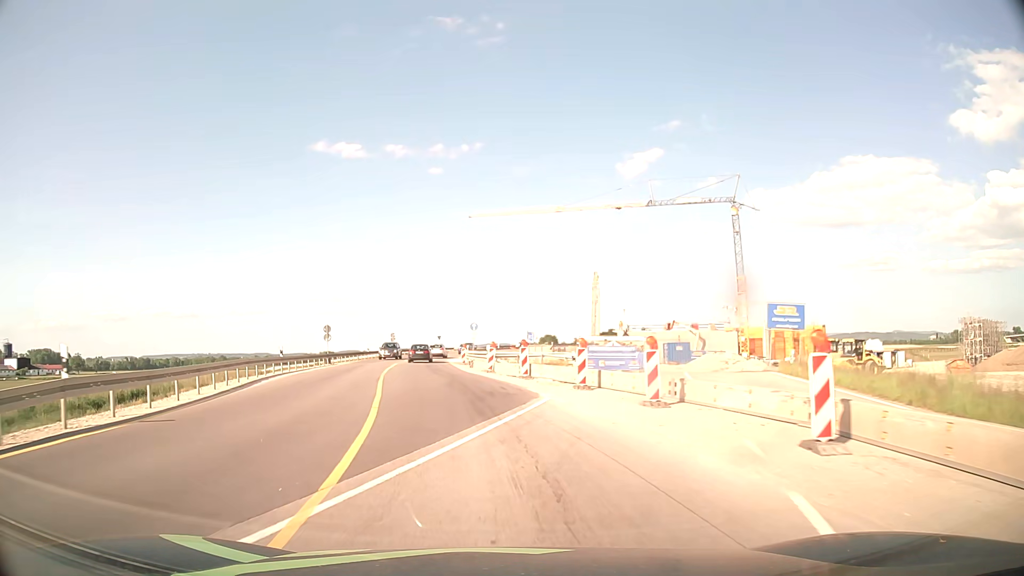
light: Day
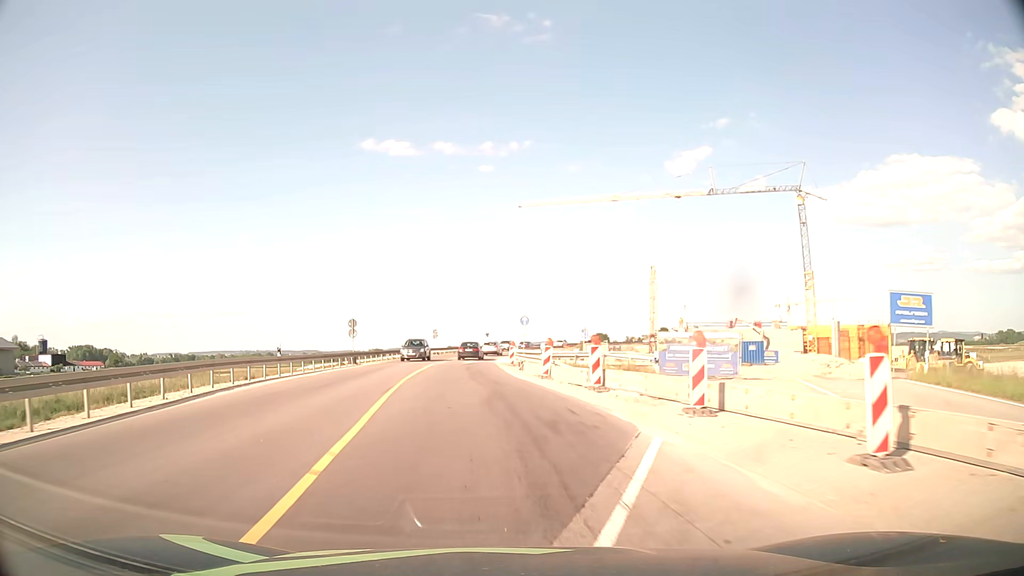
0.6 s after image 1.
(-0.3, +7.5) m; -5°
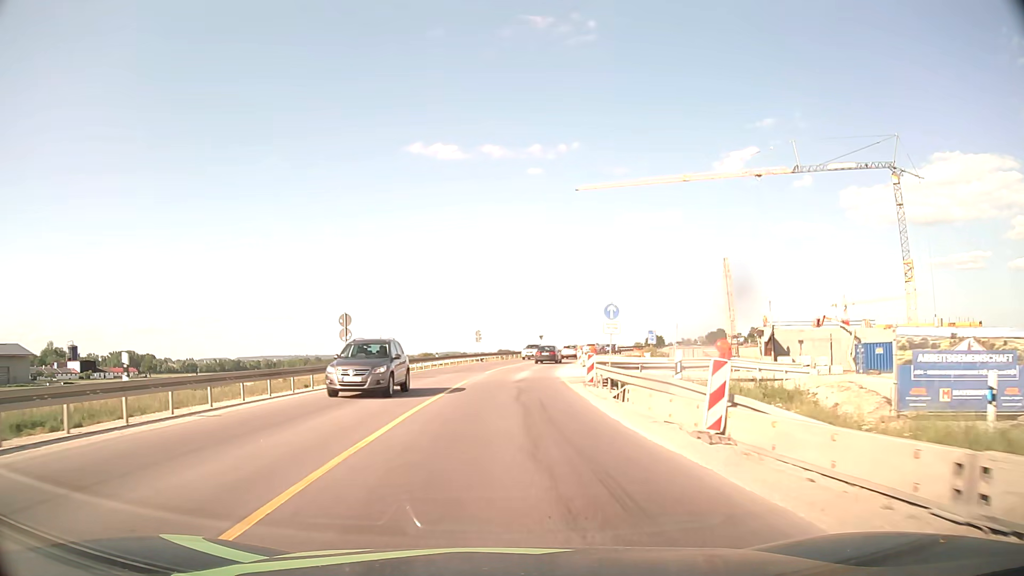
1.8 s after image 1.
(-0.8, +15.0) m; -5°
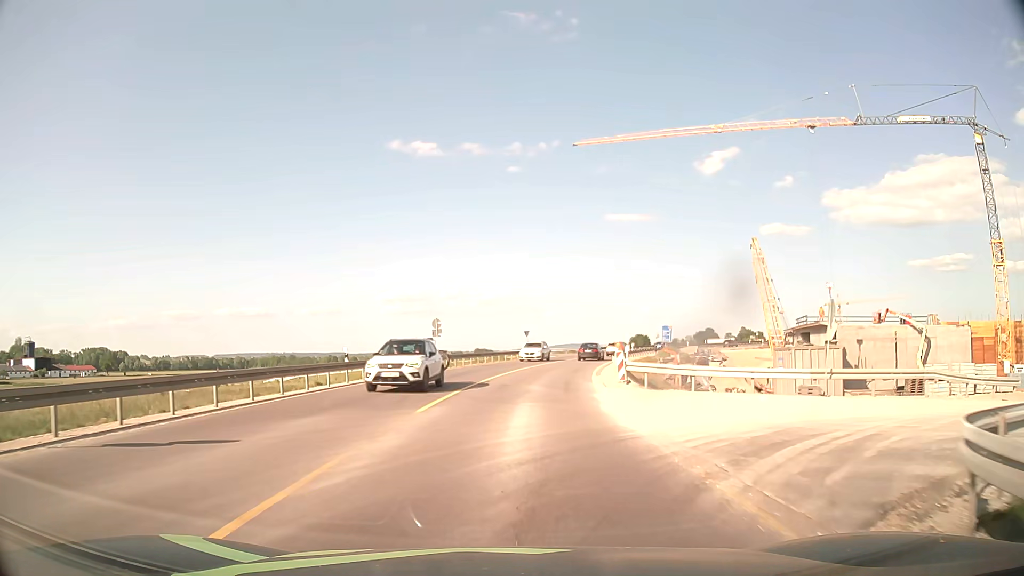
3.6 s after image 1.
(+0.1, +22.7) m; +2°
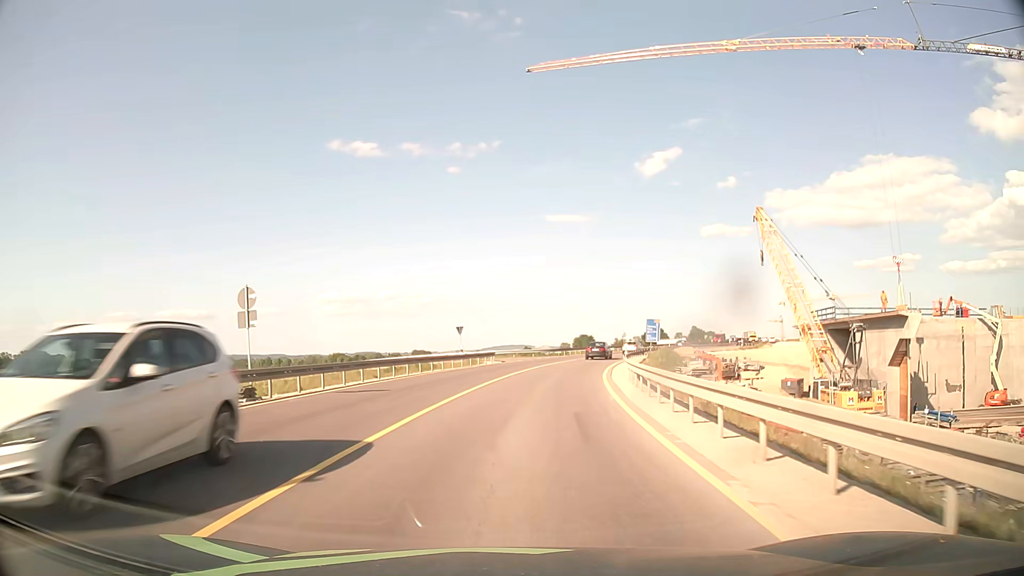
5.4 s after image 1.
(+1.0, +22.7) m; +5°
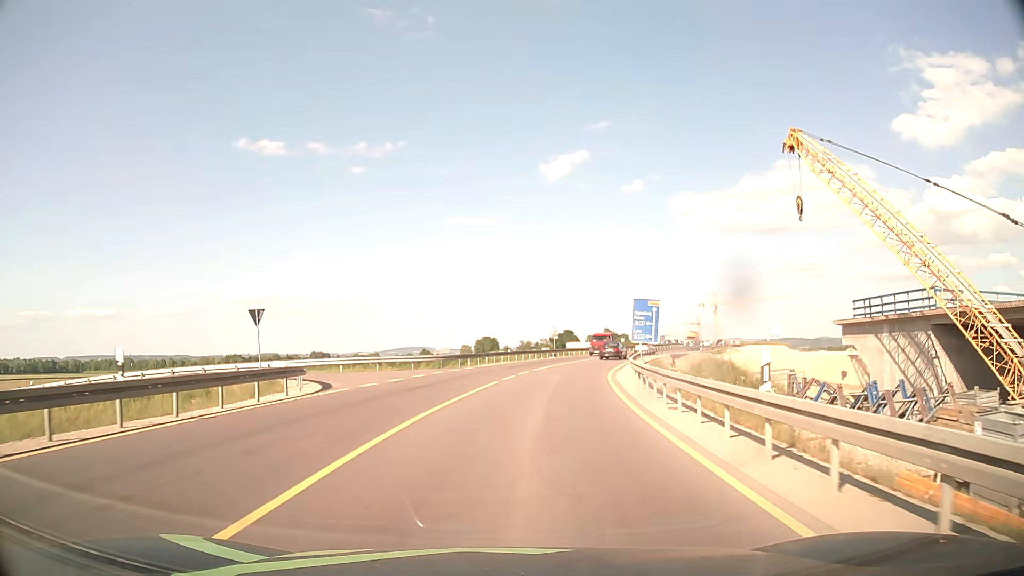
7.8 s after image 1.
(+2.1, +30.3) m; +8°
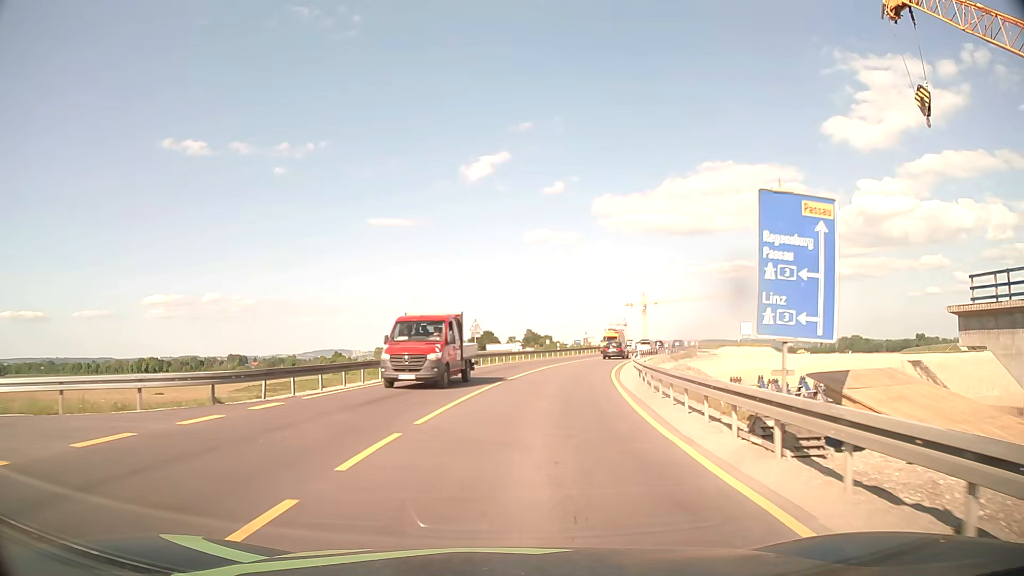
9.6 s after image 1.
(+1.2, +22.8) m; +7°
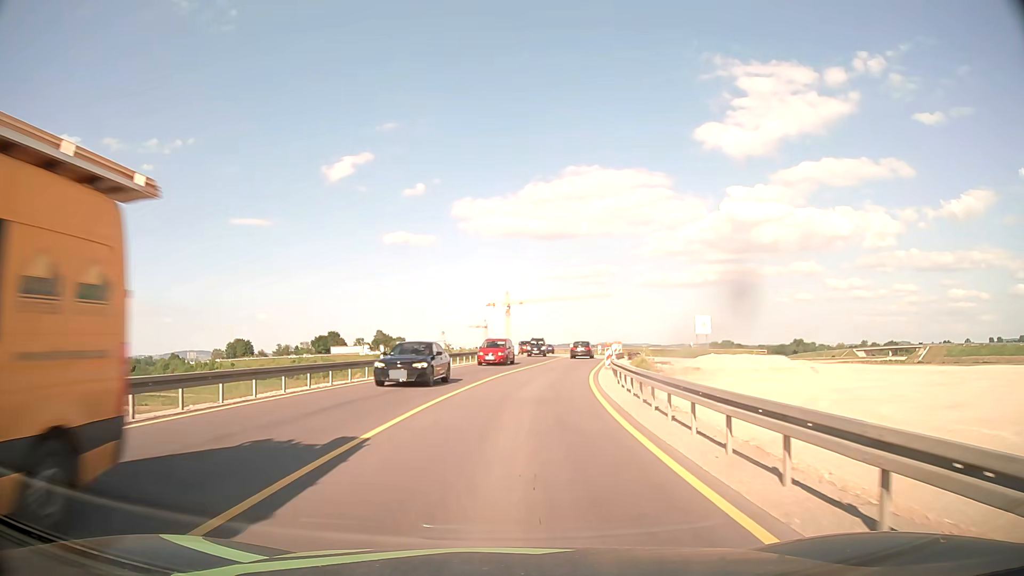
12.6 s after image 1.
(+4.1, +37.7) m; +12°
(0, +10) (+1, +20) (+2, +30) (+3, +40) (+5, +50) (+6, +60) (+8, +69) (+8, +79) (+7, +89) (+6, +99) m
